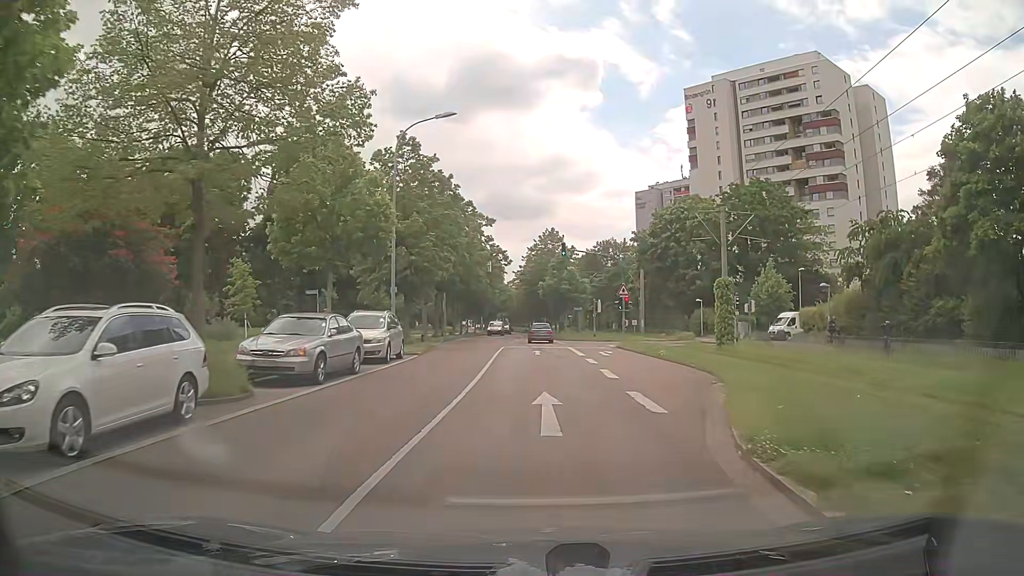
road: residential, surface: asphalt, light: Day
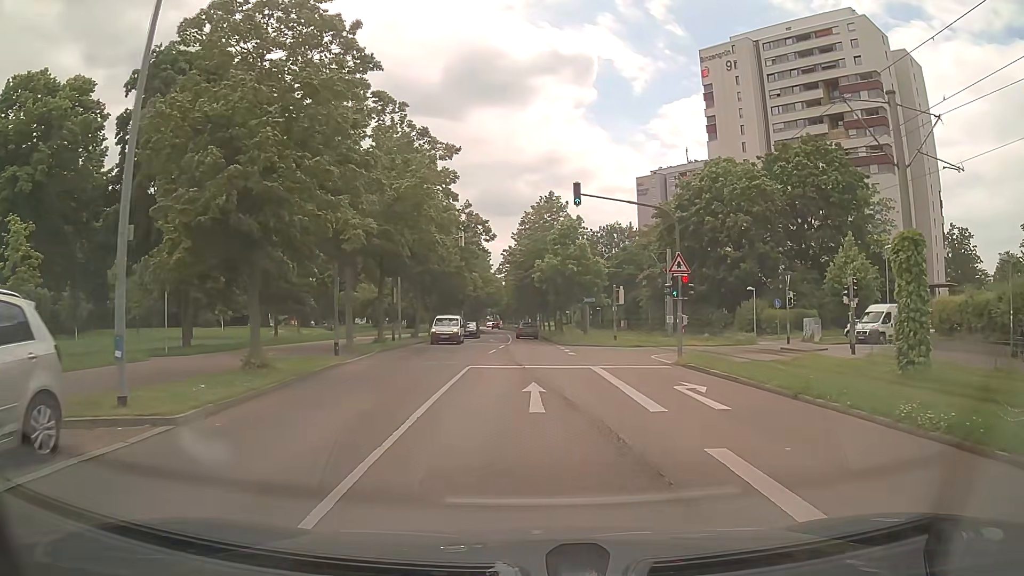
(+0.3, +17.8) m; +2°
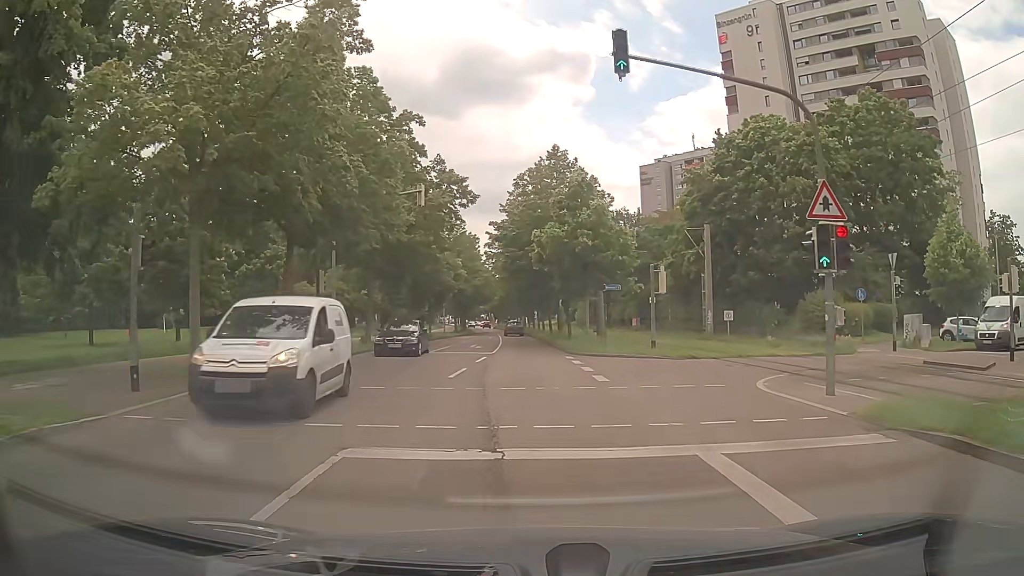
(+0.1, +13.3) m; 0°
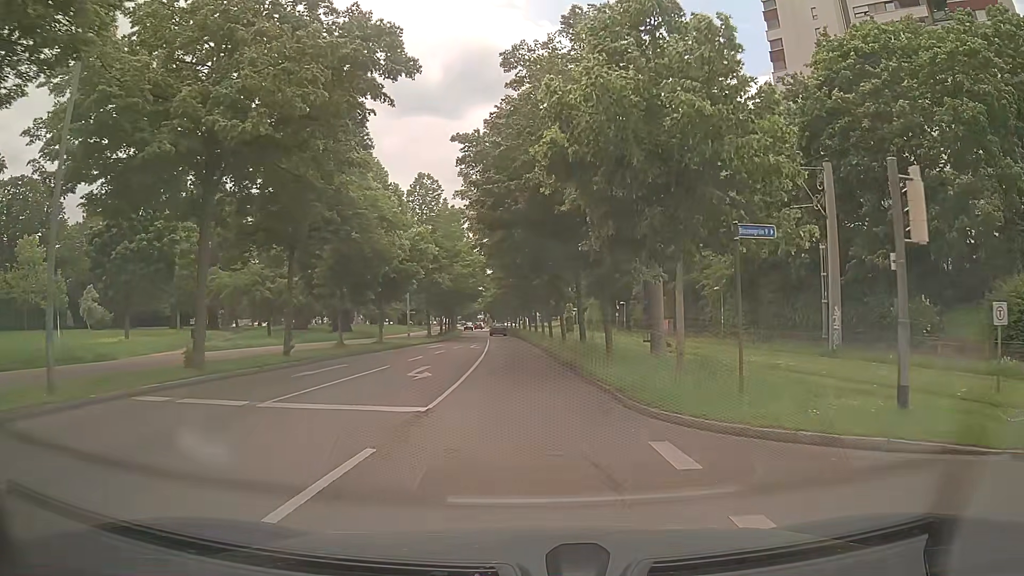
(+0.1, +18.3) m; 0°
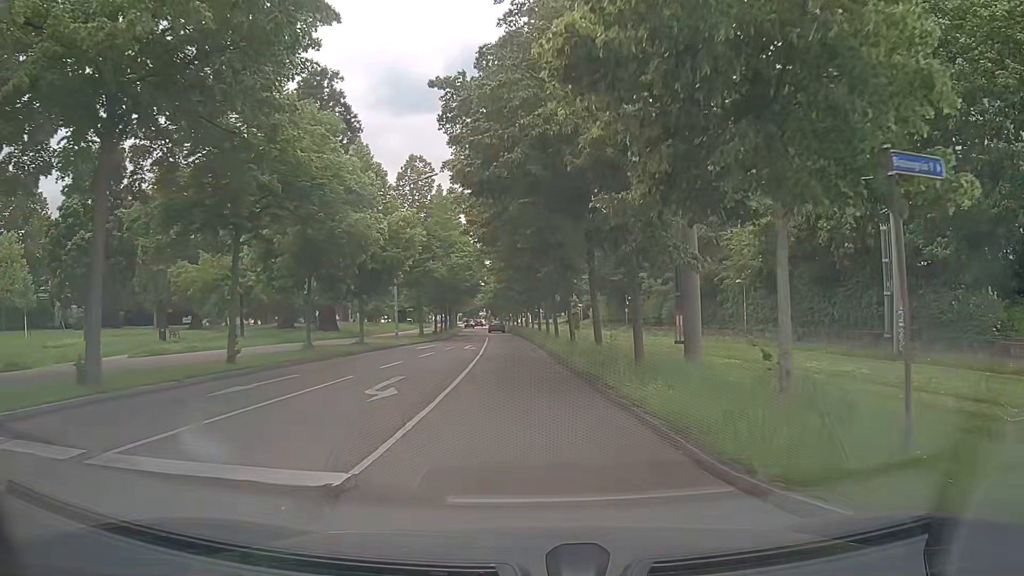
(0.0, +4.7) m; 0°
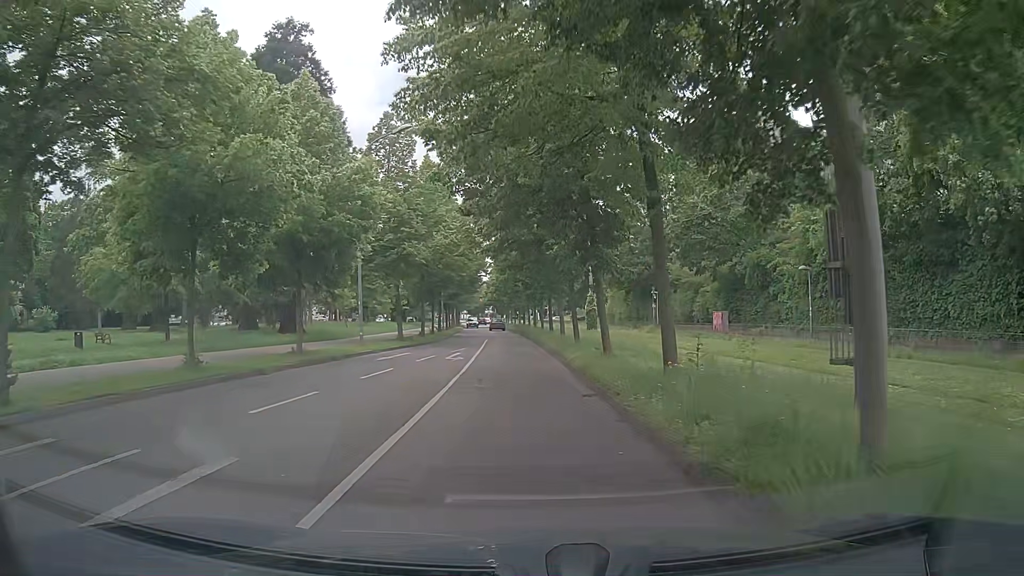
(-0.1, +9.7) m; 0°
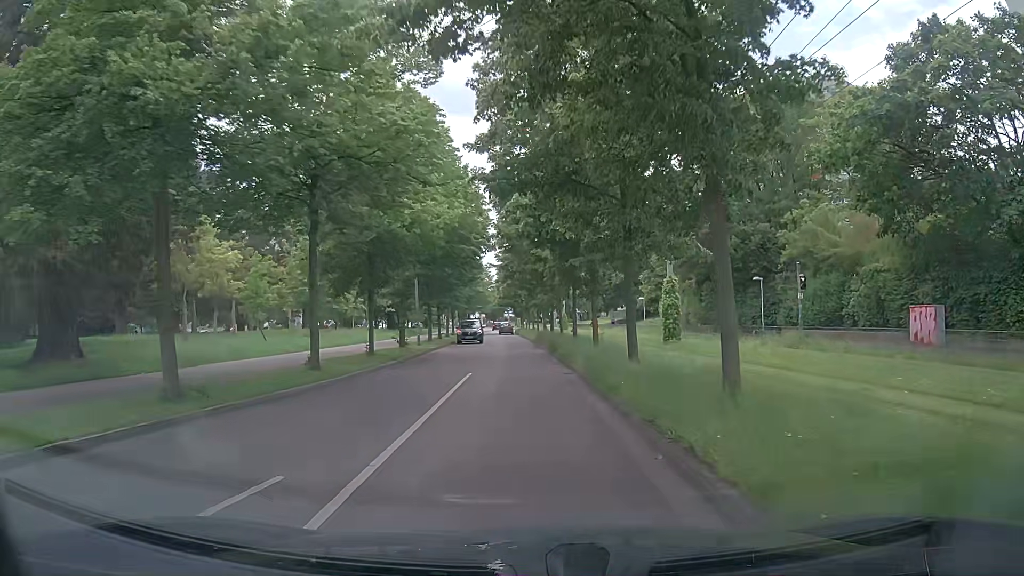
(-0.9, +24.4) m; -2°
